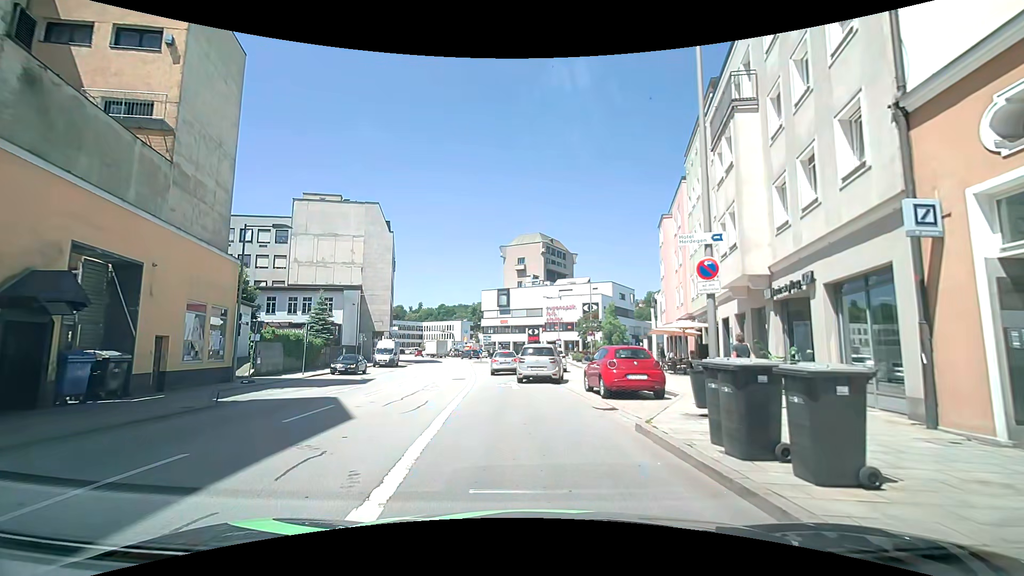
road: primary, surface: asphalt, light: Day
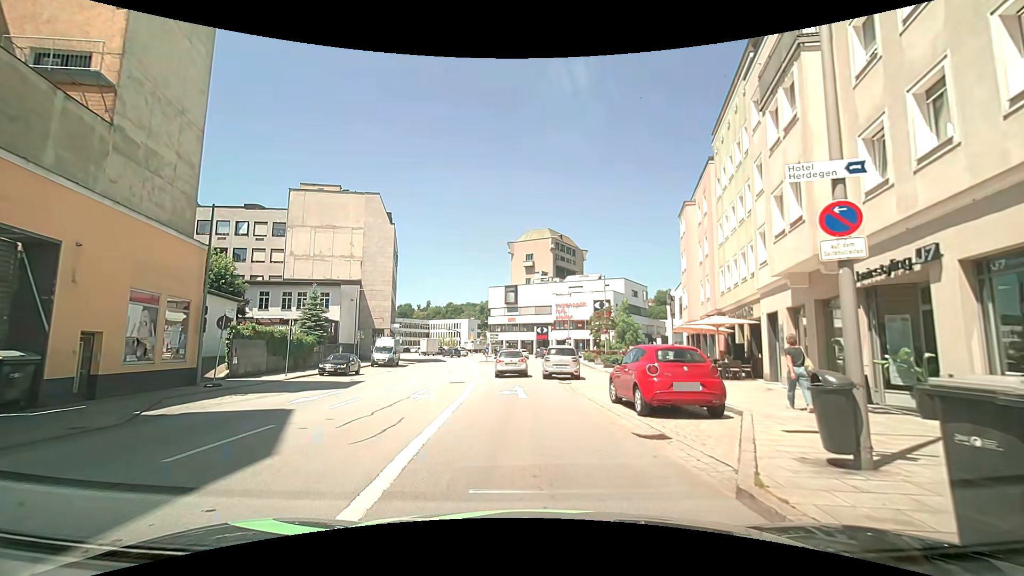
(0.0, +3.5) m; -3°
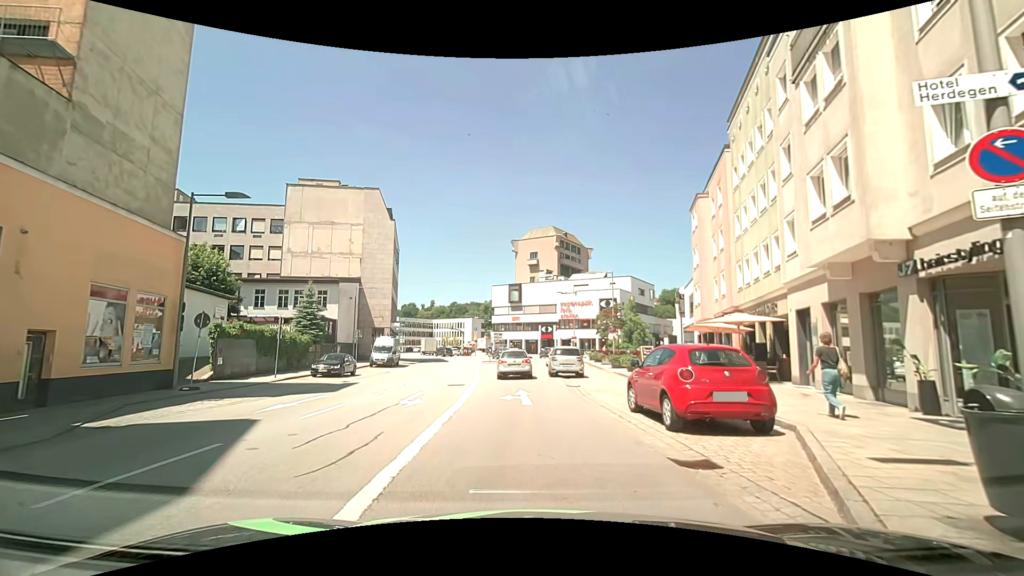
(0.0, +1.8) m; +1°
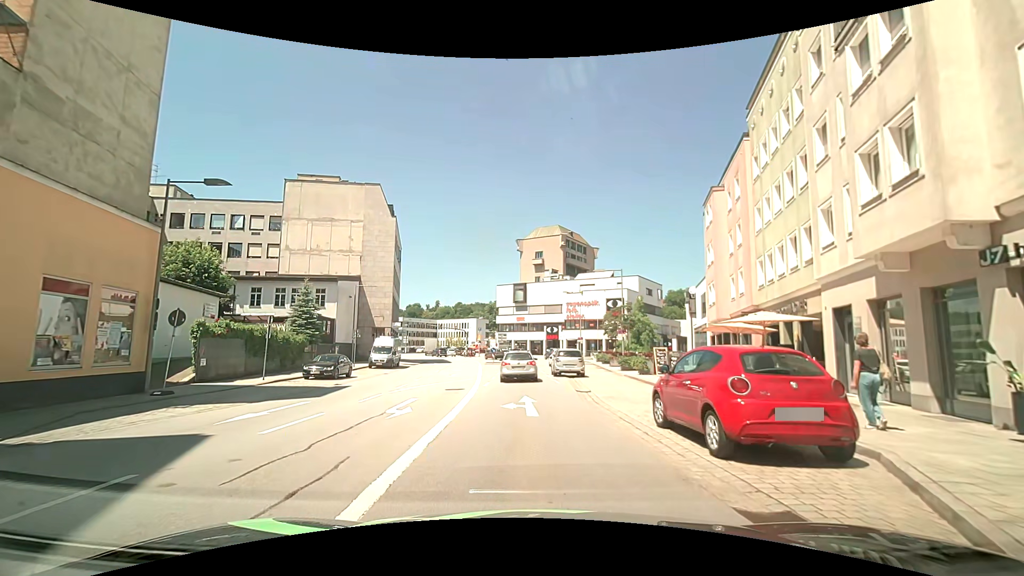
(0.0, +1.8) m; +1°
